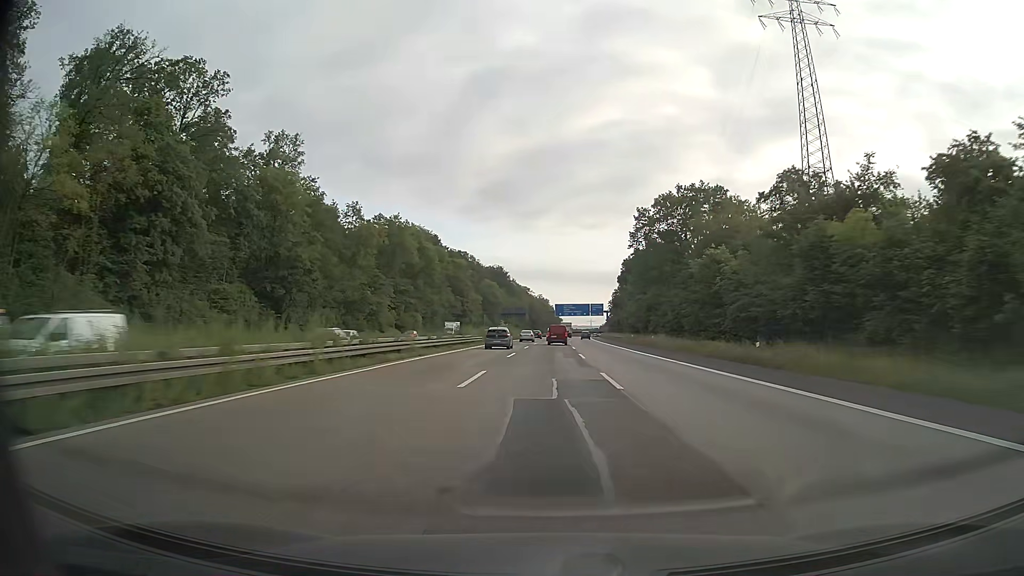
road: motorway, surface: asphalt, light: Day
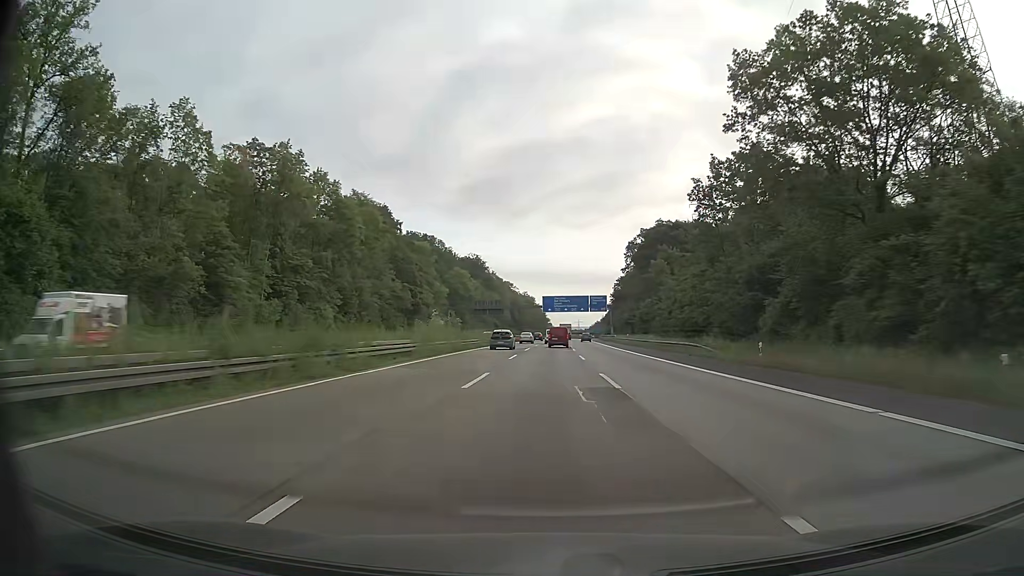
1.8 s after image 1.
(+0.5, +52.5) m; +1°
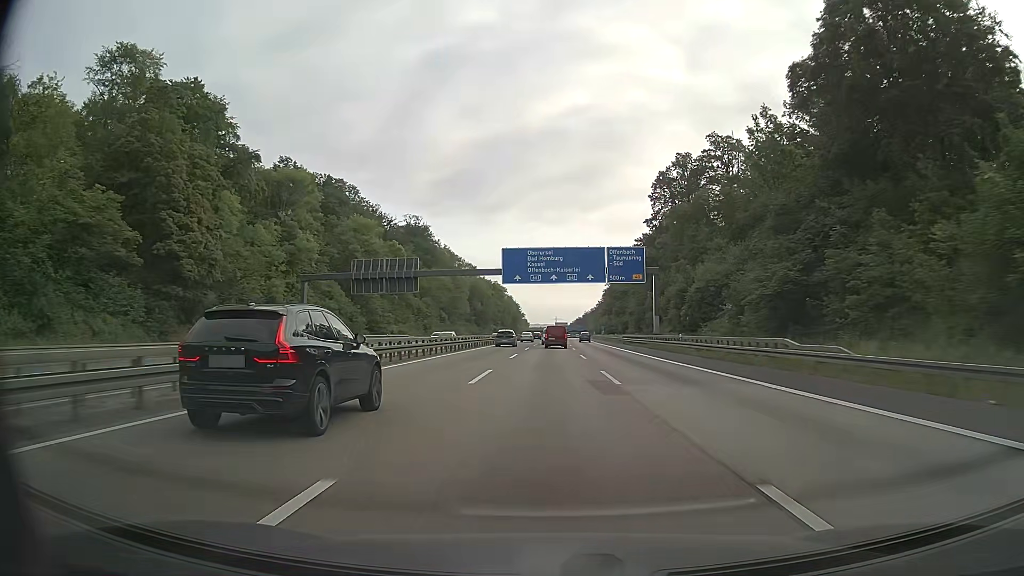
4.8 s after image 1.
(+1.5, +87.2) m; +2°
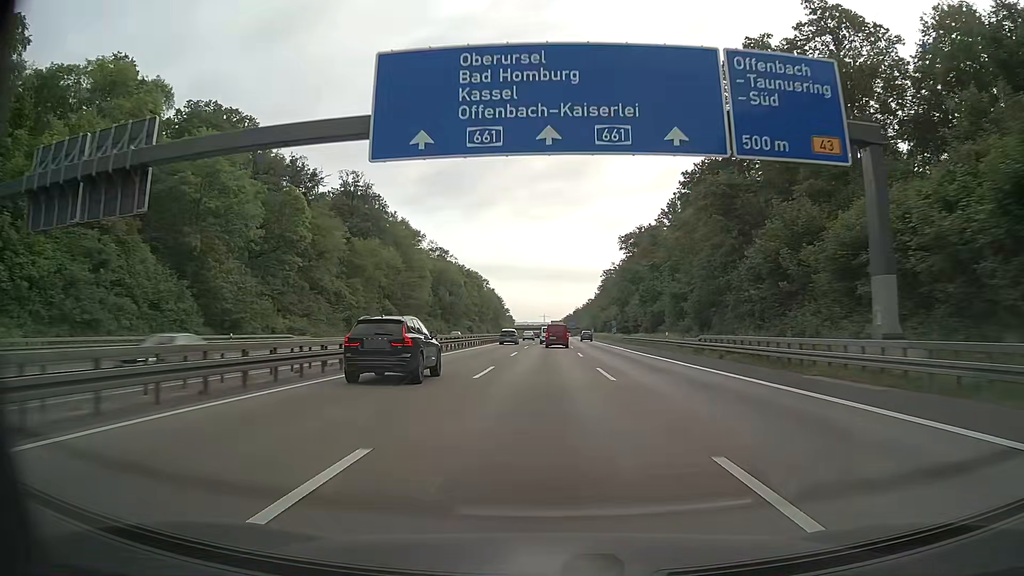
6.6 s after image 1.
(+0.4, +51.4) m; +1°
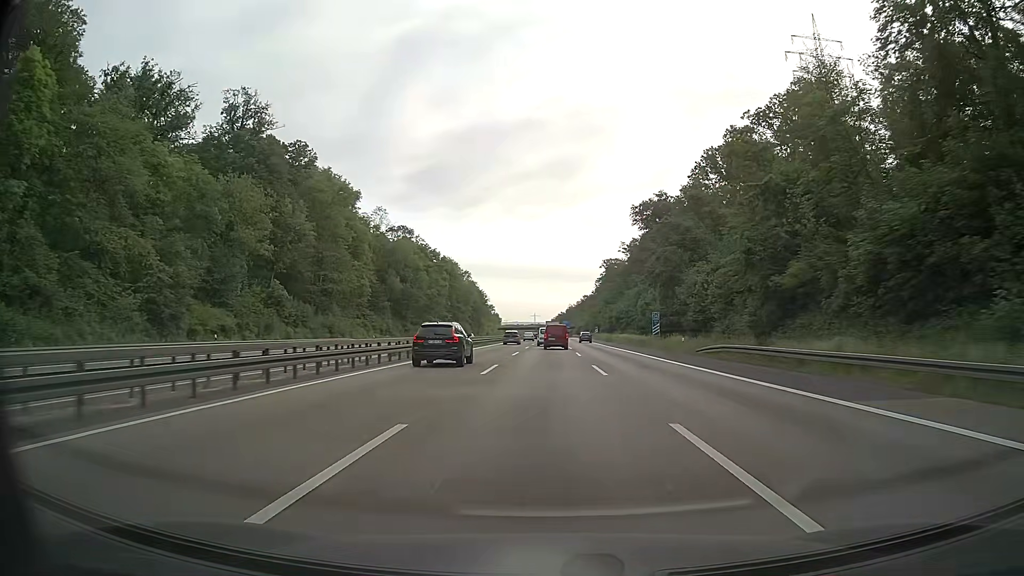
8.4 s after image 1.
(+0.4, +50.6) m; +1°
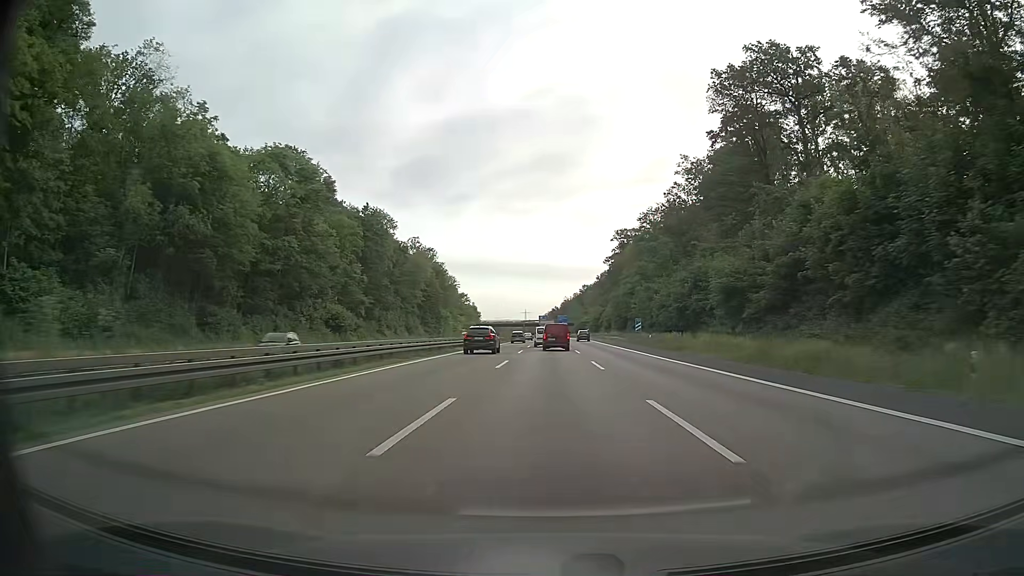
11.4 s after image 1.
(+0.5, +83.7) m; +1°
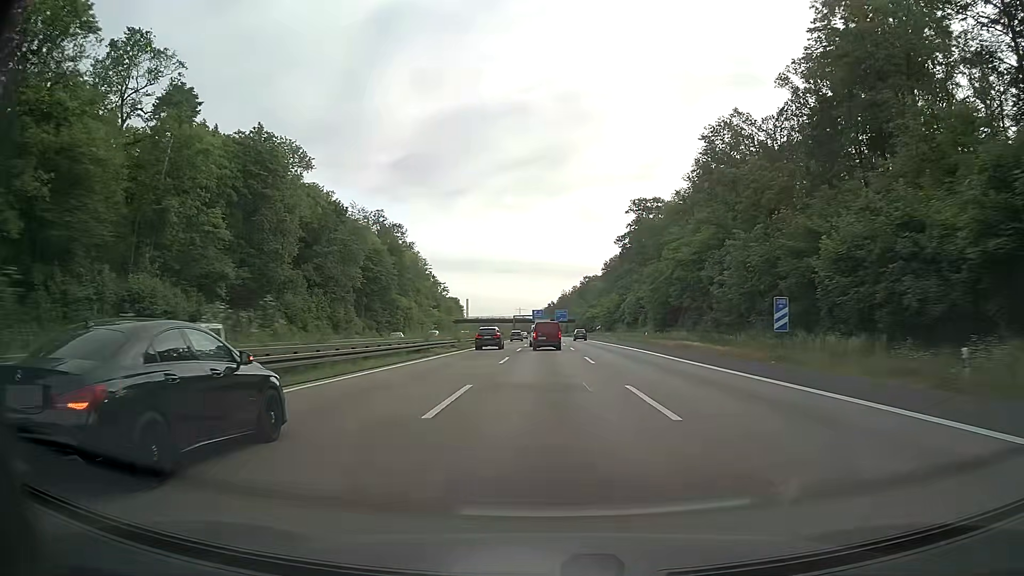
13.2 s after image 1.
(+0.3, +50.0) m; +1°
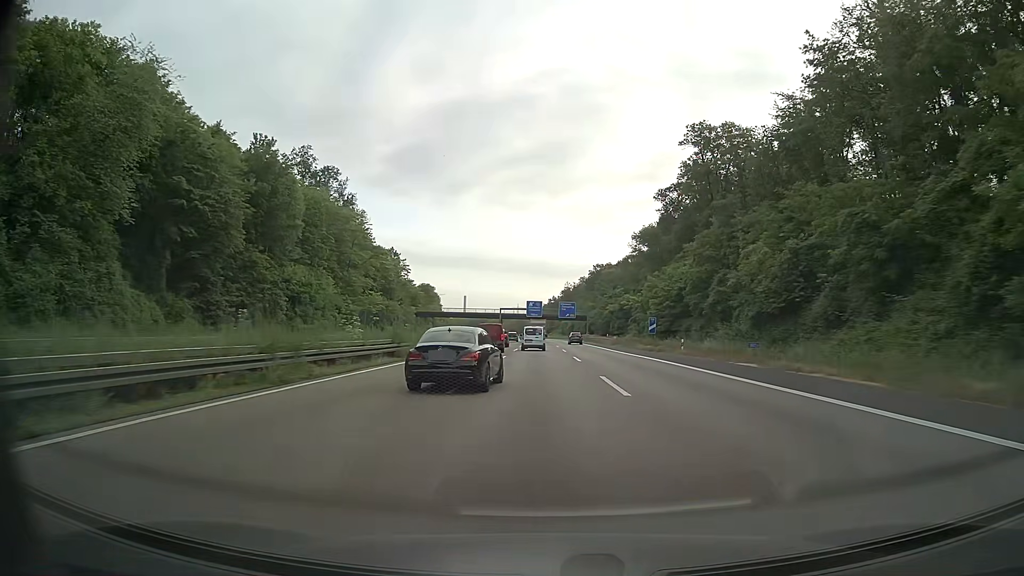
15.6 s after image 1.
(0.0, +66.5) m; 0°
(0, +10) (0, +20) (0, +30) (0, +40) (0, +50) (0, +60) (0, +70) (-1, +80) (-1, +90) (-1, +100) m
